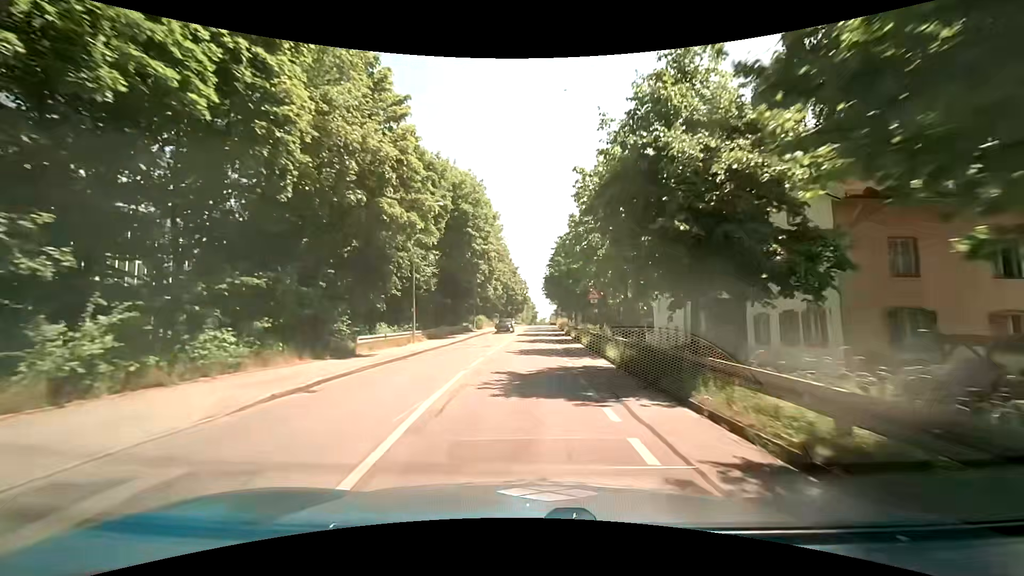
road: tertiary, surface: asphalt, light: Day
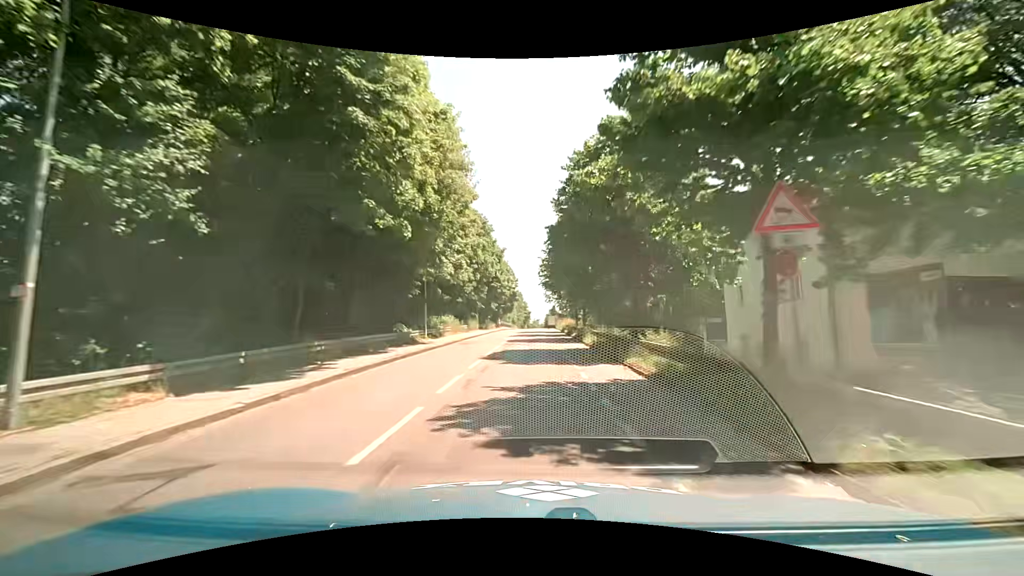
(+0.1, +23.4) m; 0°
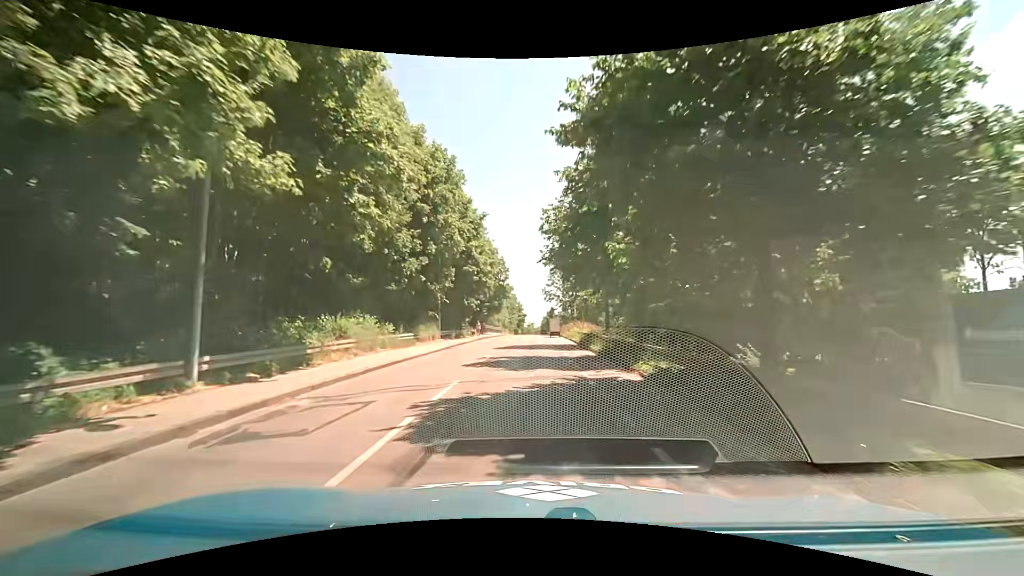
(+0.1, +23.1) m; +1°
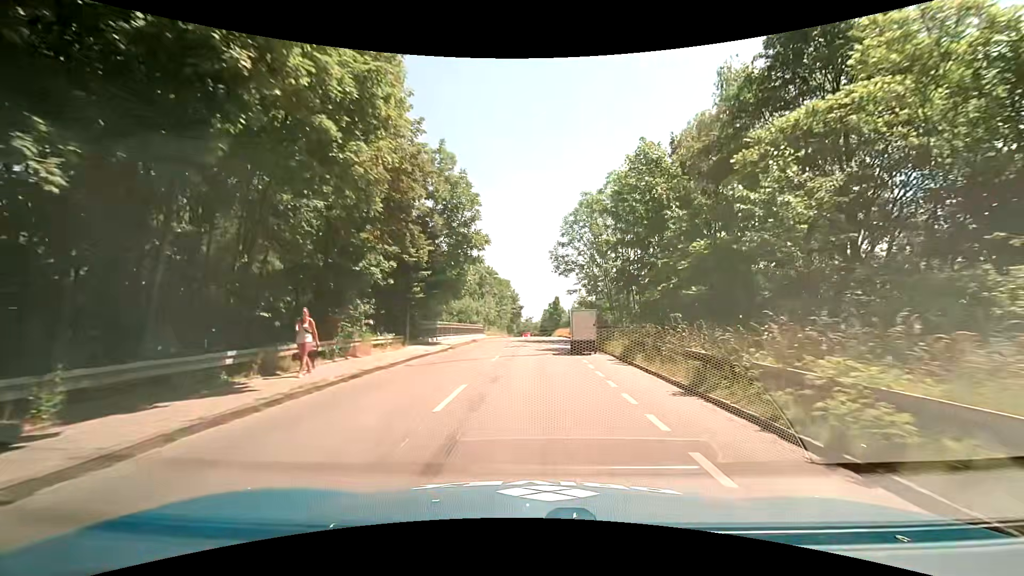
(0.0, +36.3) m; 0°
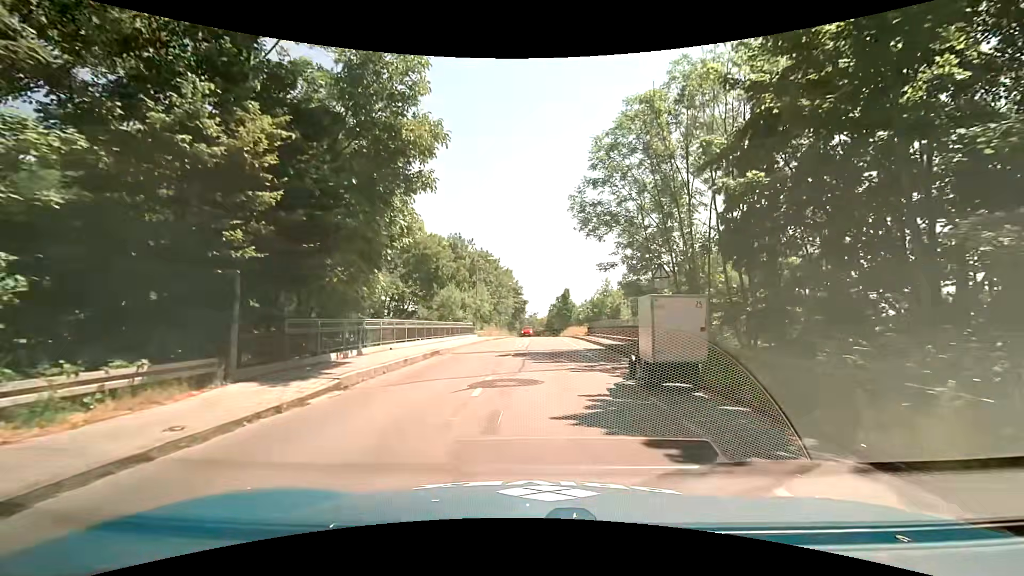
(0.0, +16.2) m; -1°
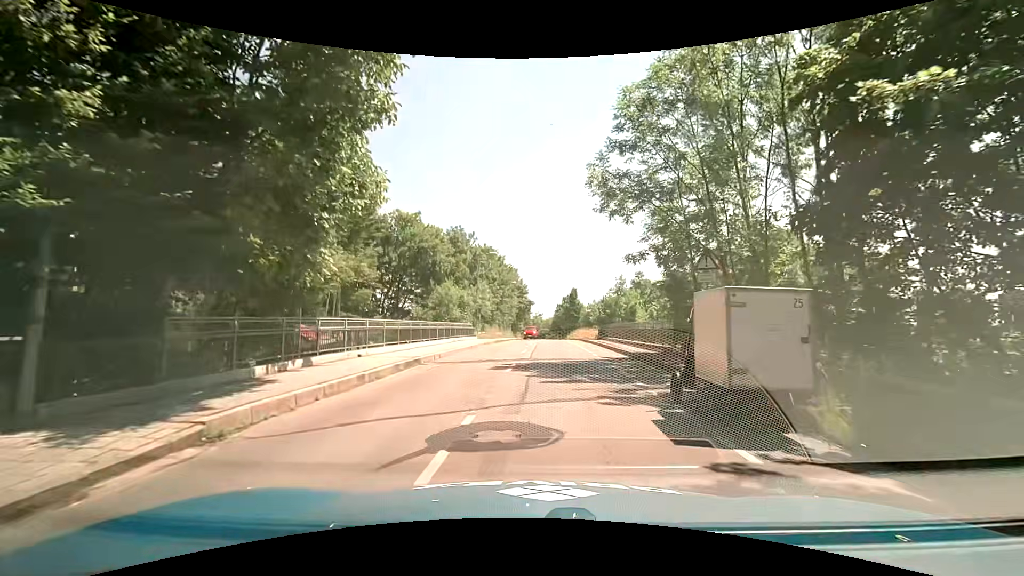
(0.0, +4.7) m; -1°
